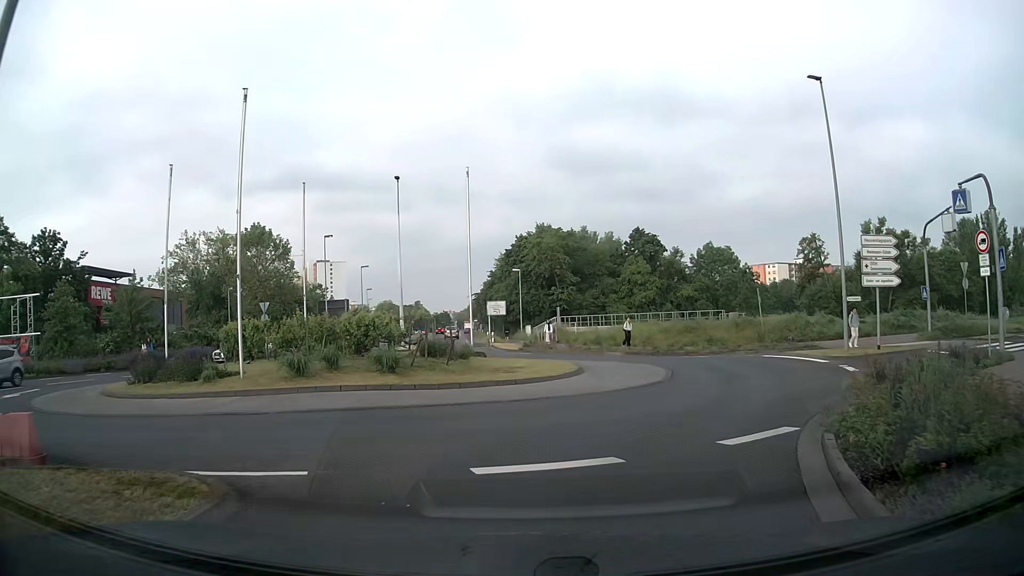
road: secondary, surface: asphalt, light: Day
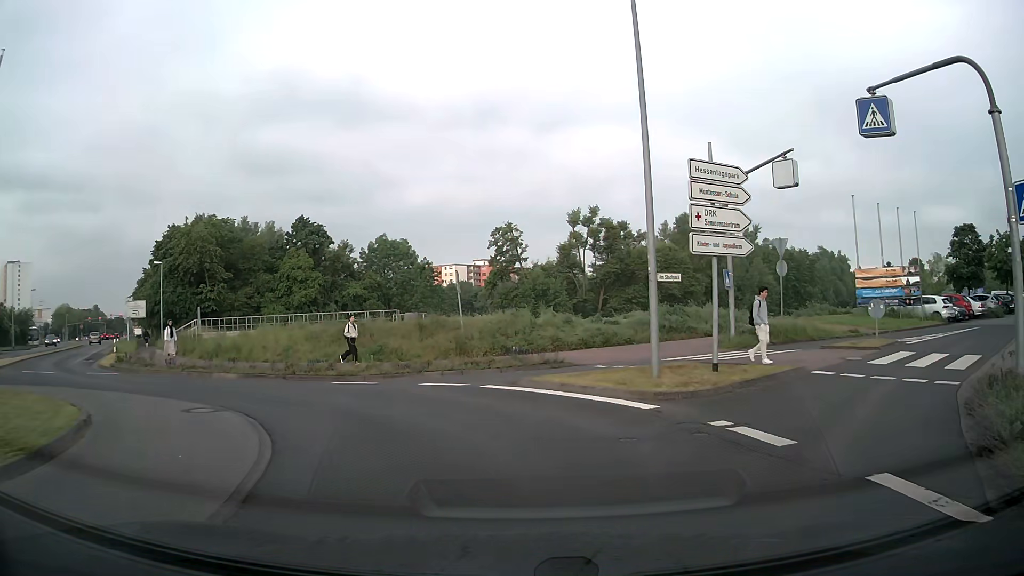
(+2.6, +12.2) m; +27°
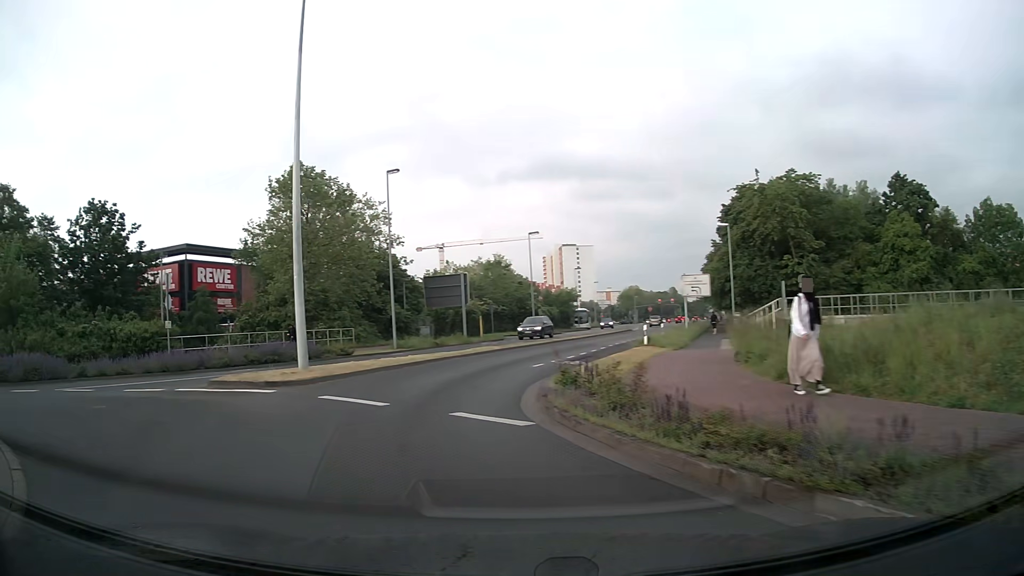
(-5.7, +14.7) m; -48°
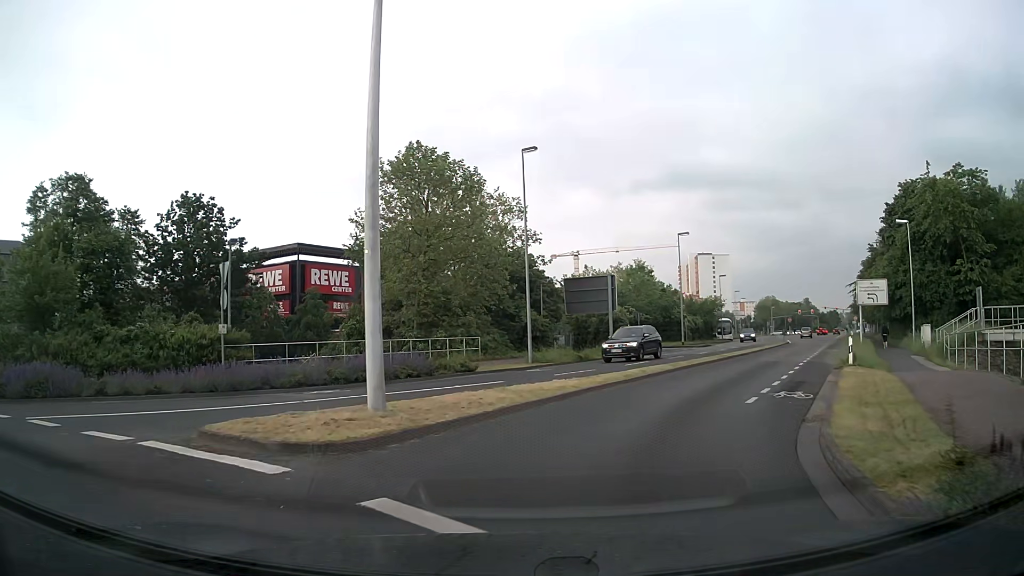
(-1.3, +6.8) m; -14°
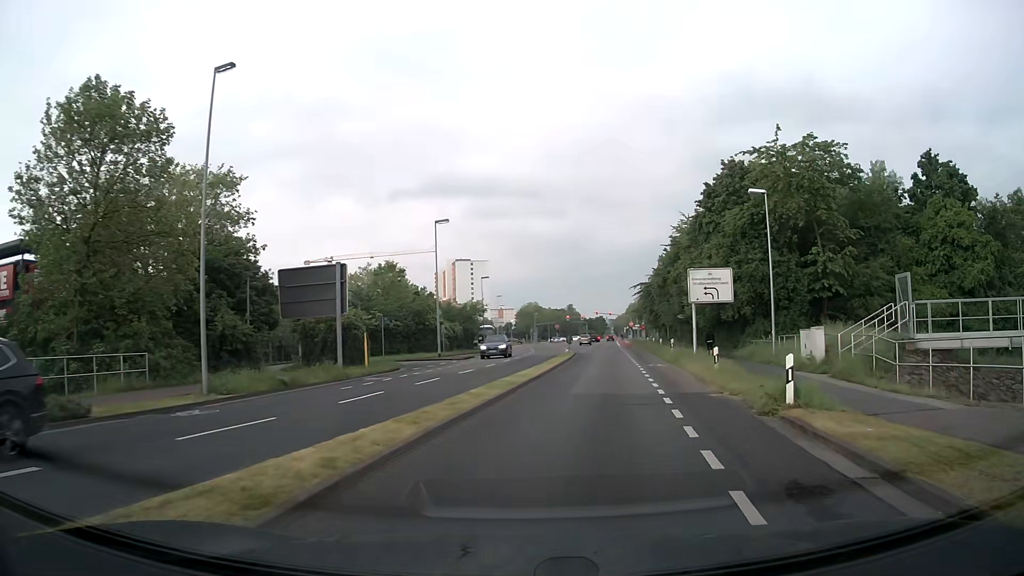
(+2.3, +11.7) m; +20°
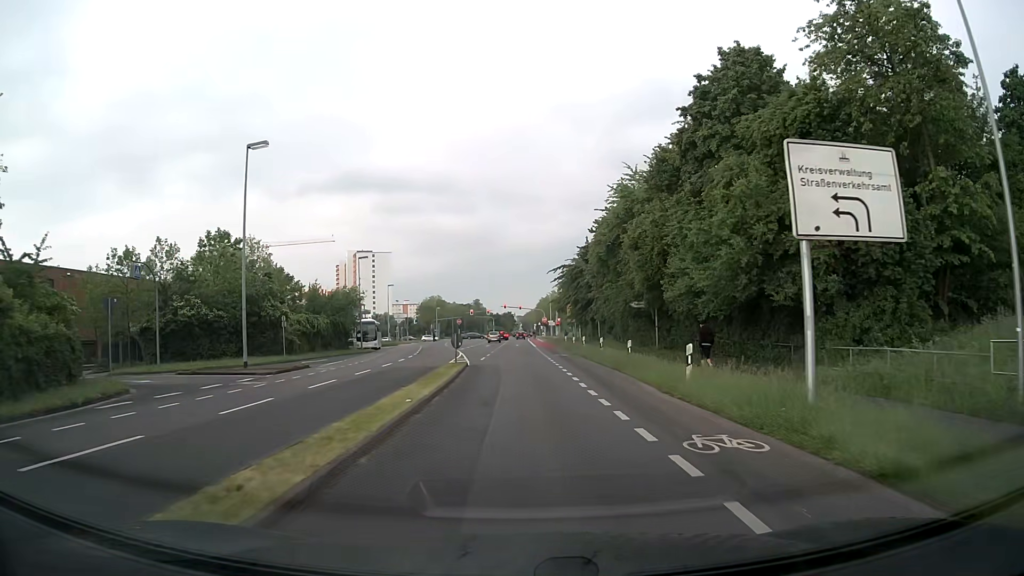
(+2.4, +21.2) m; +8°
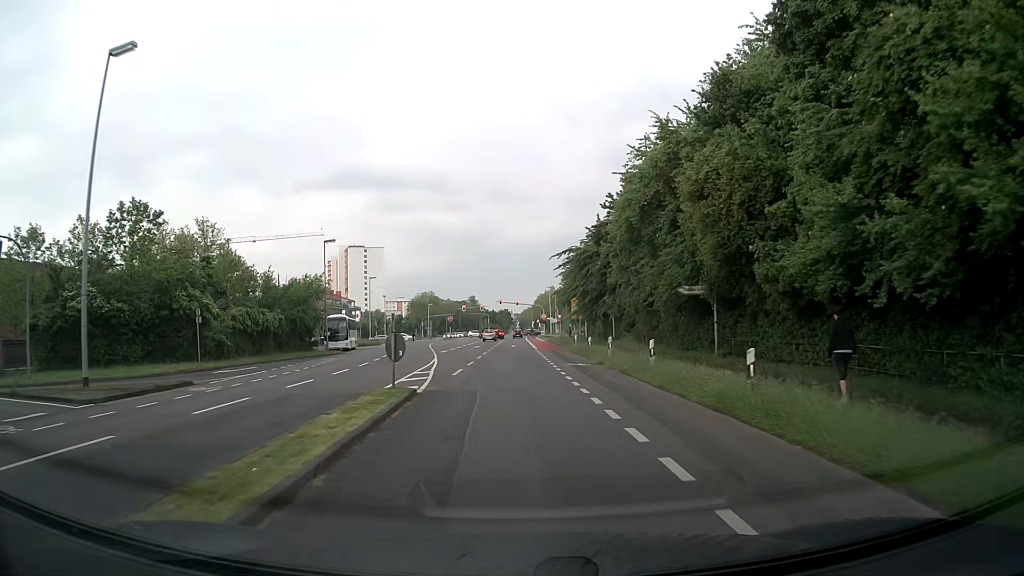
(+0.1, +12.6) m; +1°
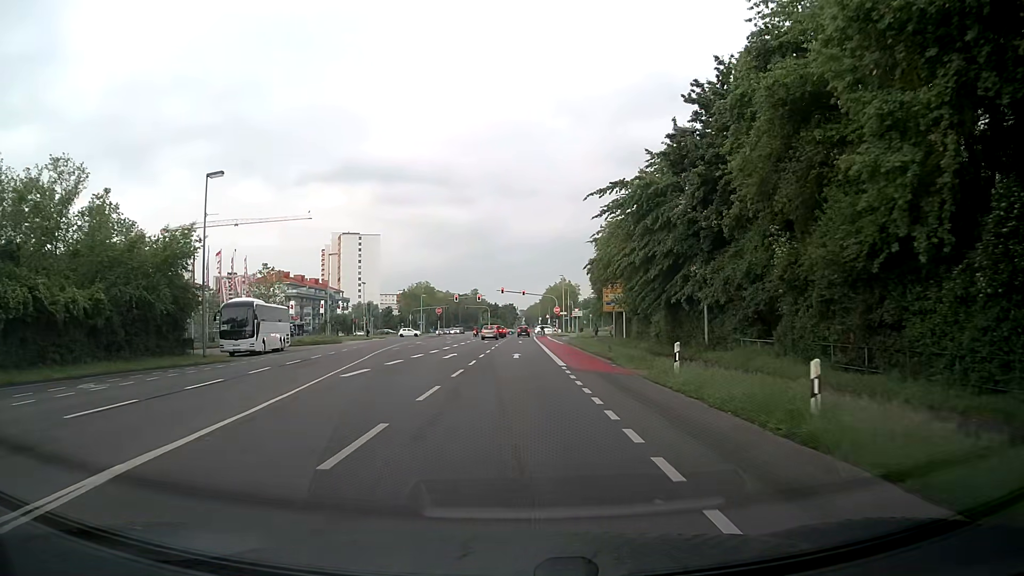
(-0.3, +26.4) m; -1°
